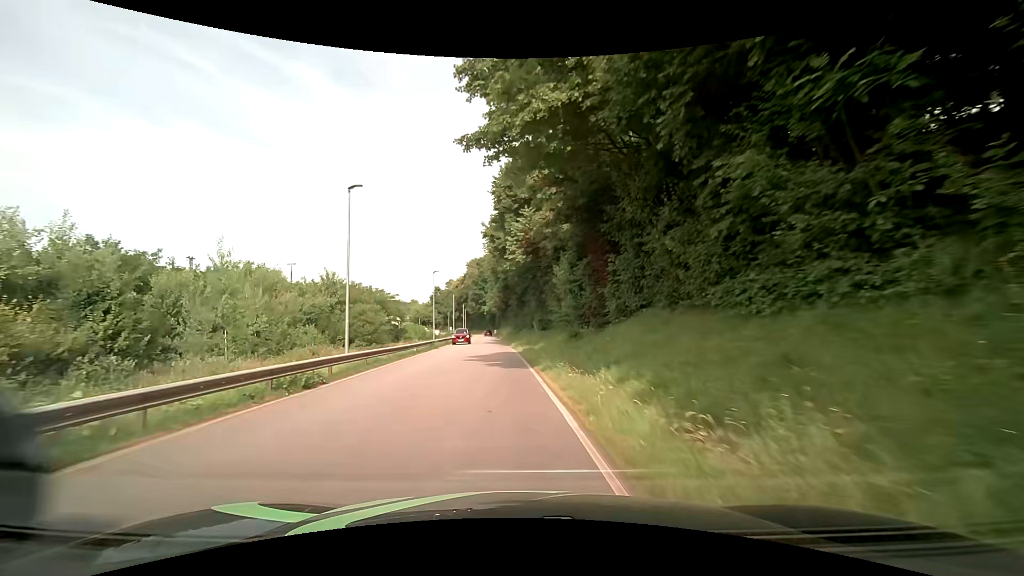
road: residential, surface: asphalt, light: Day
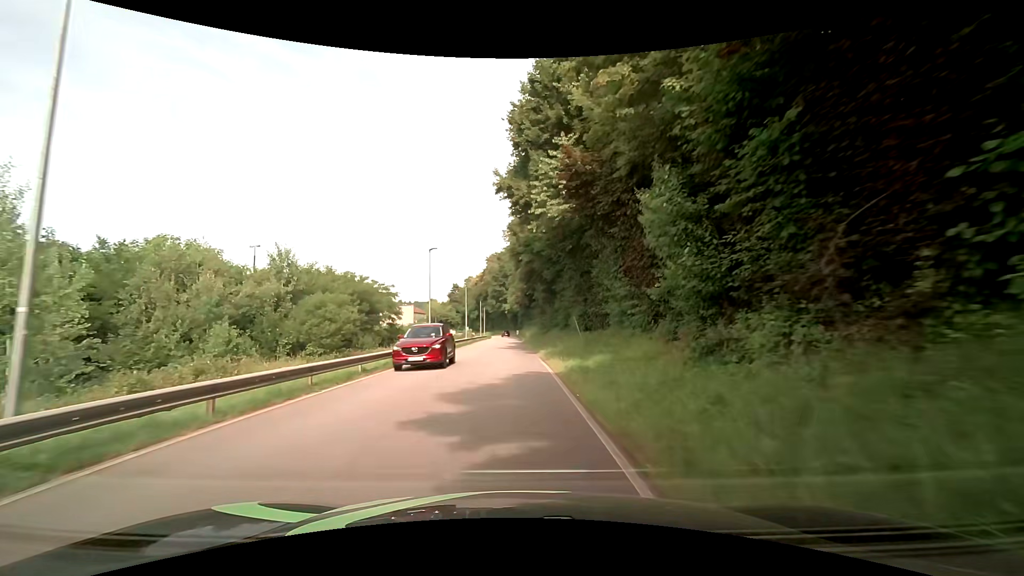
(-0.4, +15.2) m; -3°
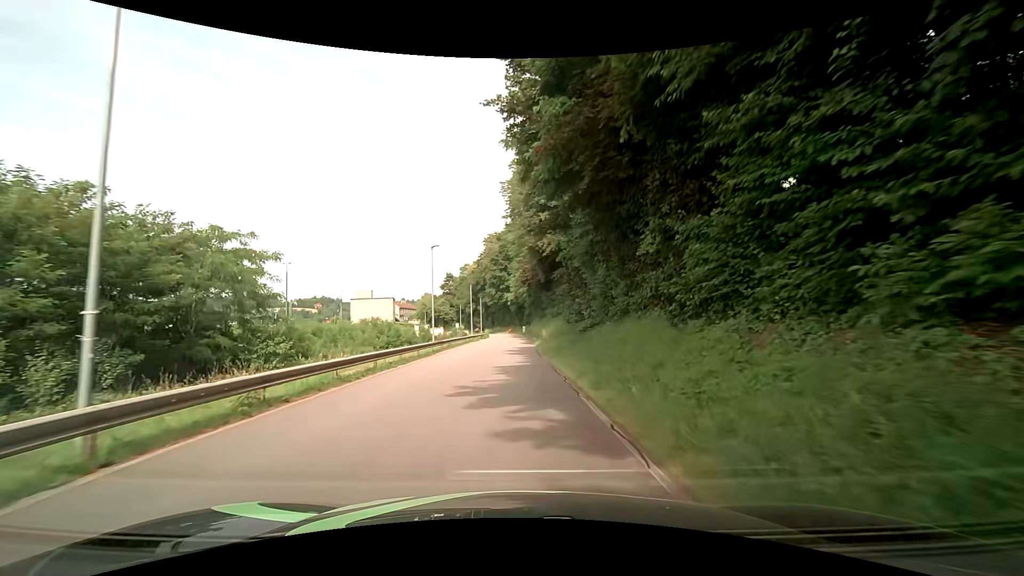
(0.0, +30.4) m; 0°
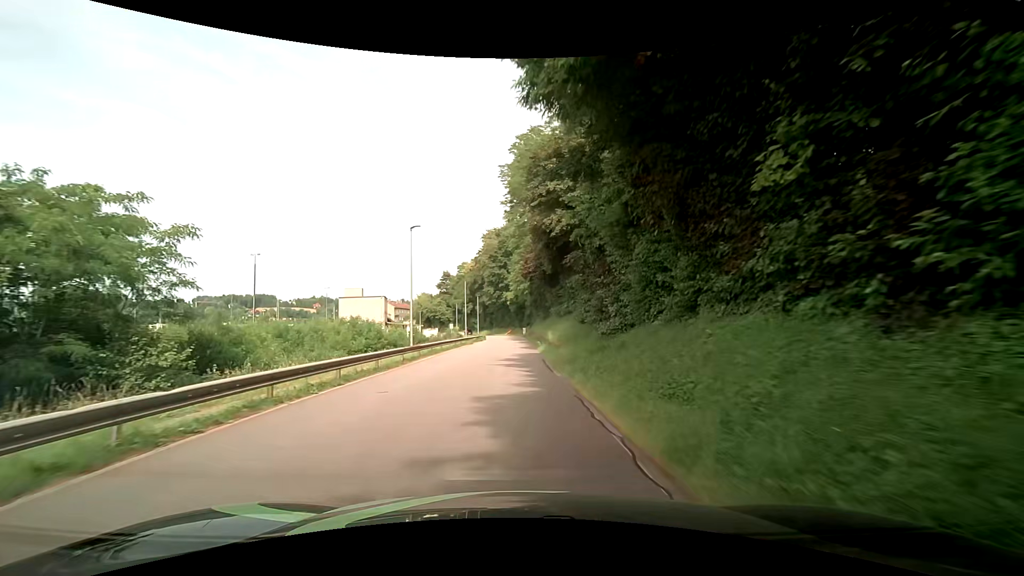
(0.0, +7.6) m; 0°
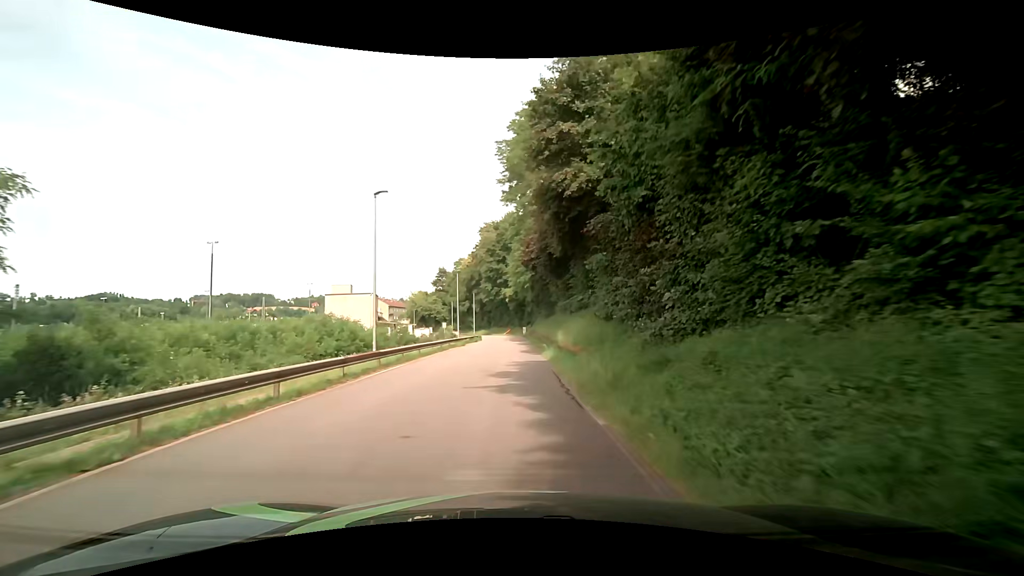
(0.0, +7.6) m; 0°
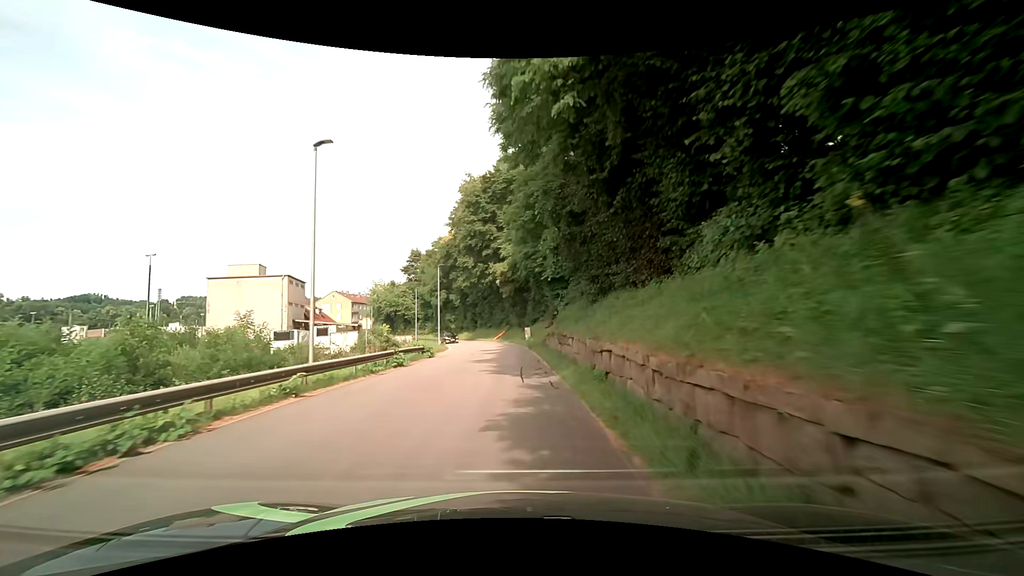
(-0.3, +38.2) m; 0°
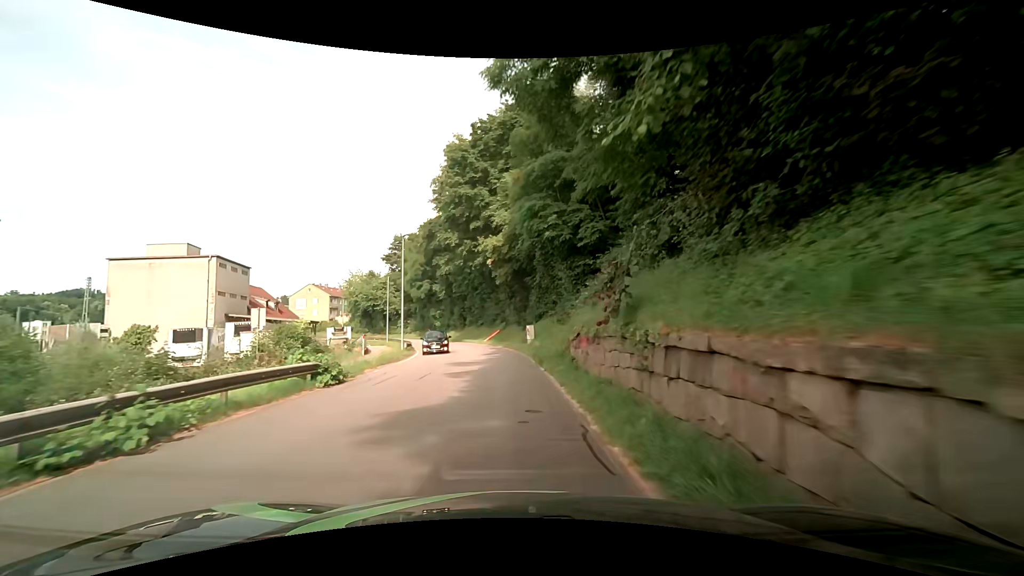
(0.0, +15.3) m; -1°
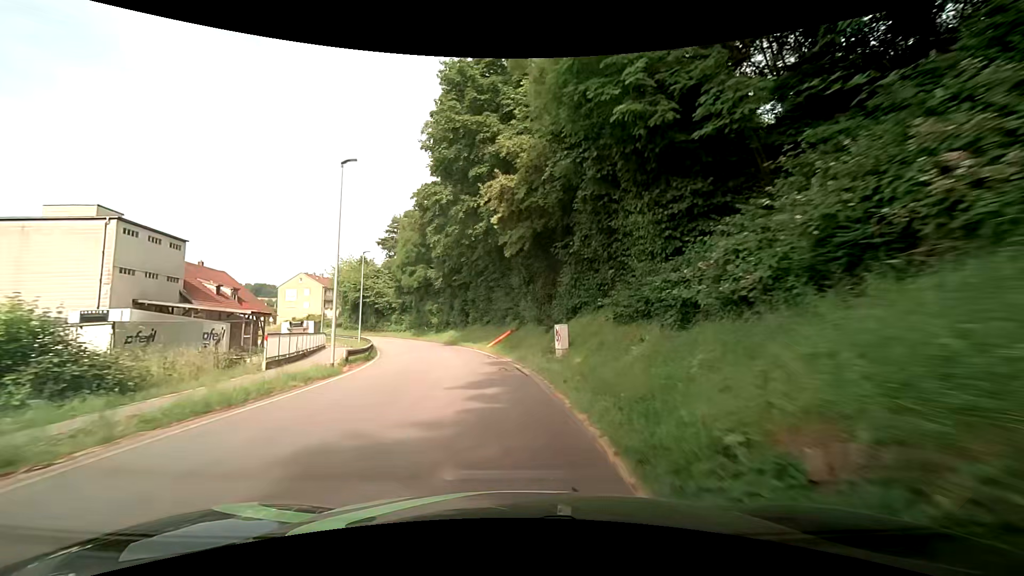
(+0.1, +15.2) m; -1°
(0, +10) (-1, +20) (-3, +30) (-6, +39) (-9, +49) (-13, +58) (-18, +67) (-24, +75) (-31, +82) (-39, +88) m
